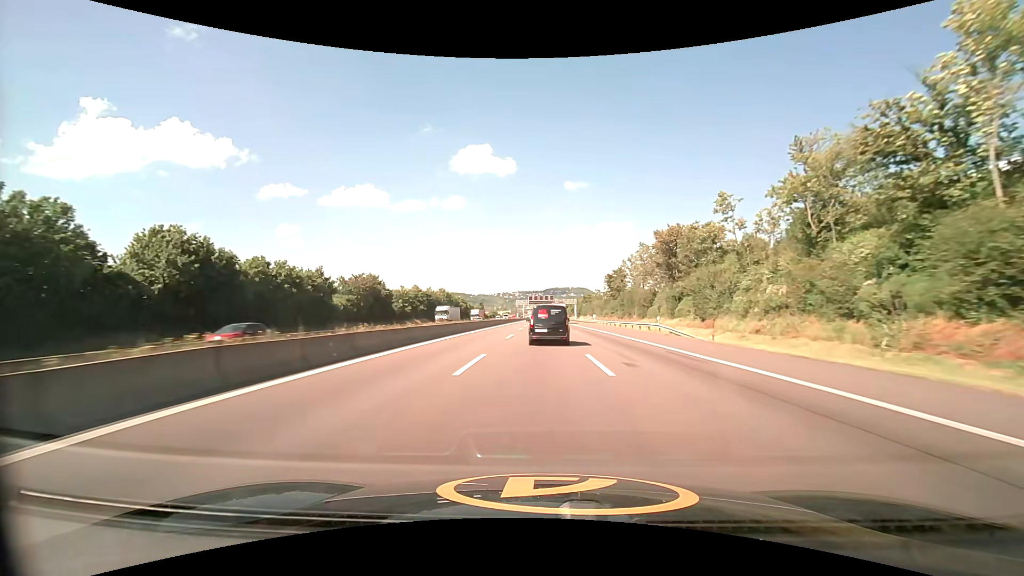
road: motorway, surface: asphalt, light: Day
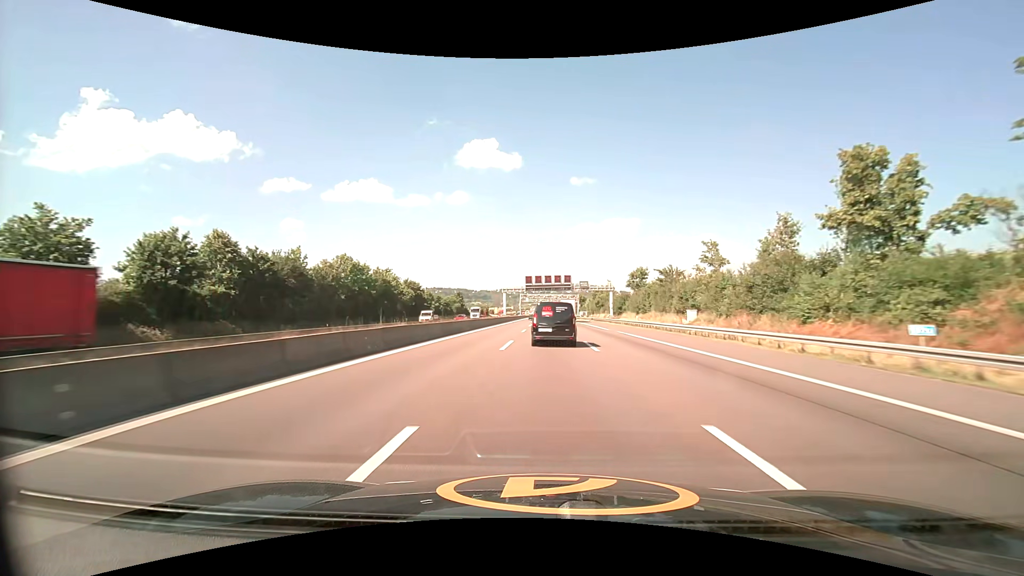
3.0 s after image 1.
(-0.6, +82.5) m; 0°
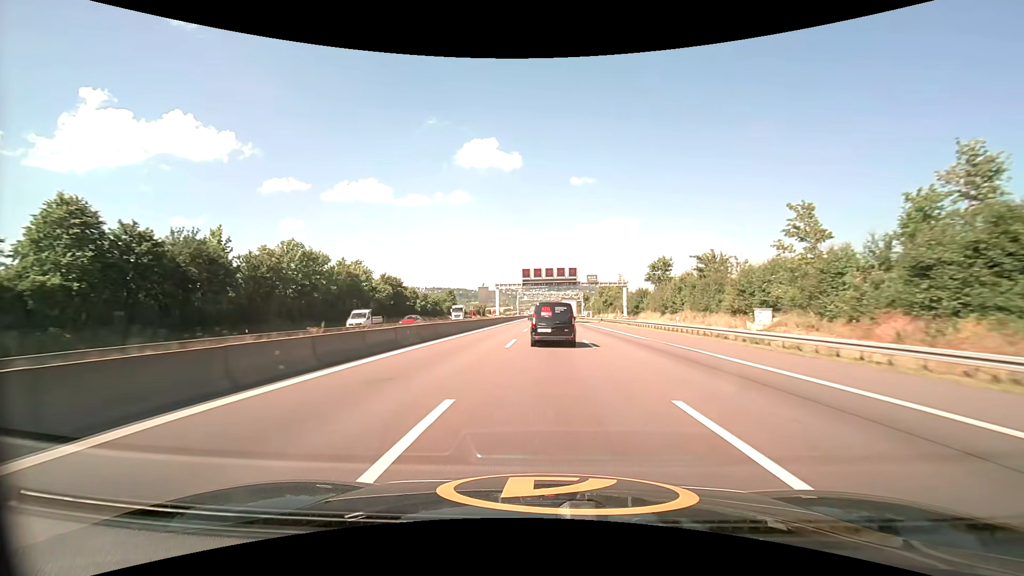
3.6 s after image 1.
(0.0, +16.1) m; 0°
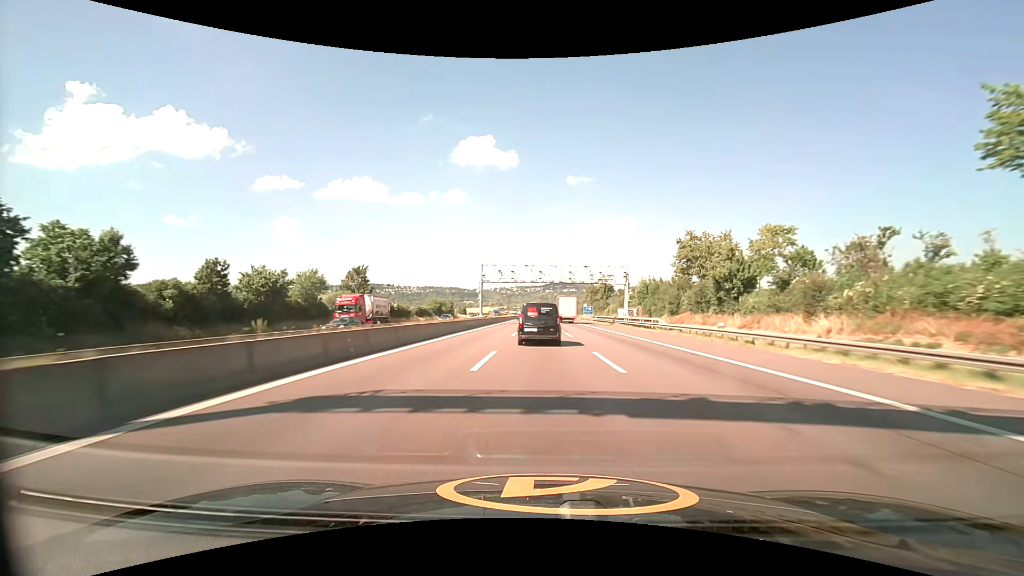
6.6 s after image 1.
(+0.3, +79.7) m; 0°
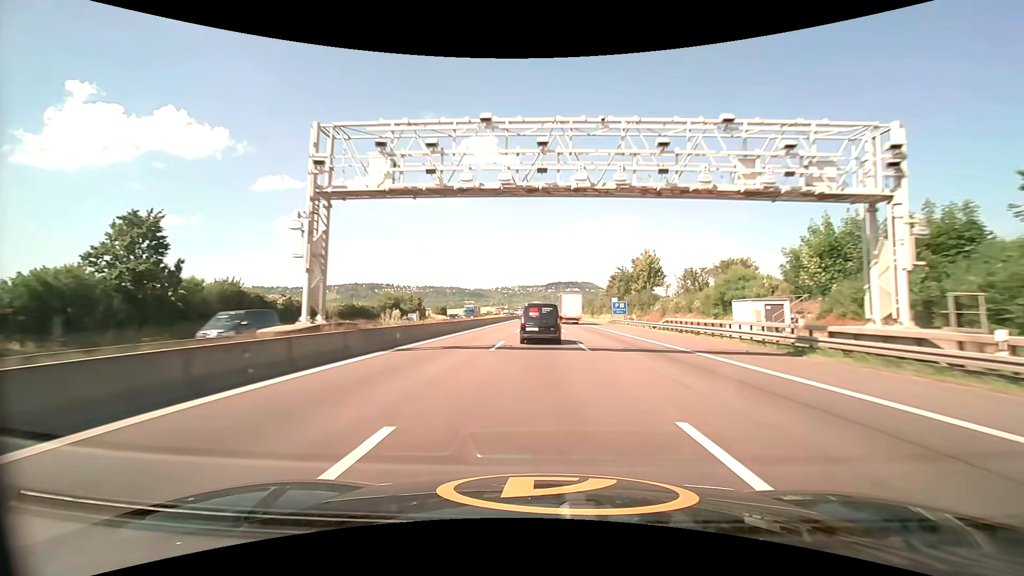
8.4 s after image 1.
(0.0, +47.2) m; 0°
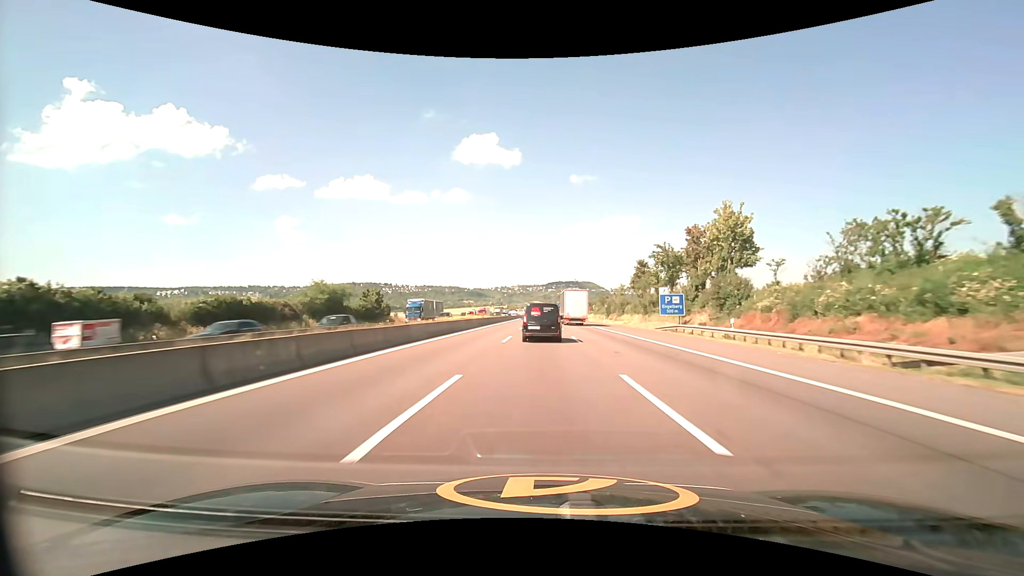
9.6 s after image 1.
(0.0, +31.2) m; 0°
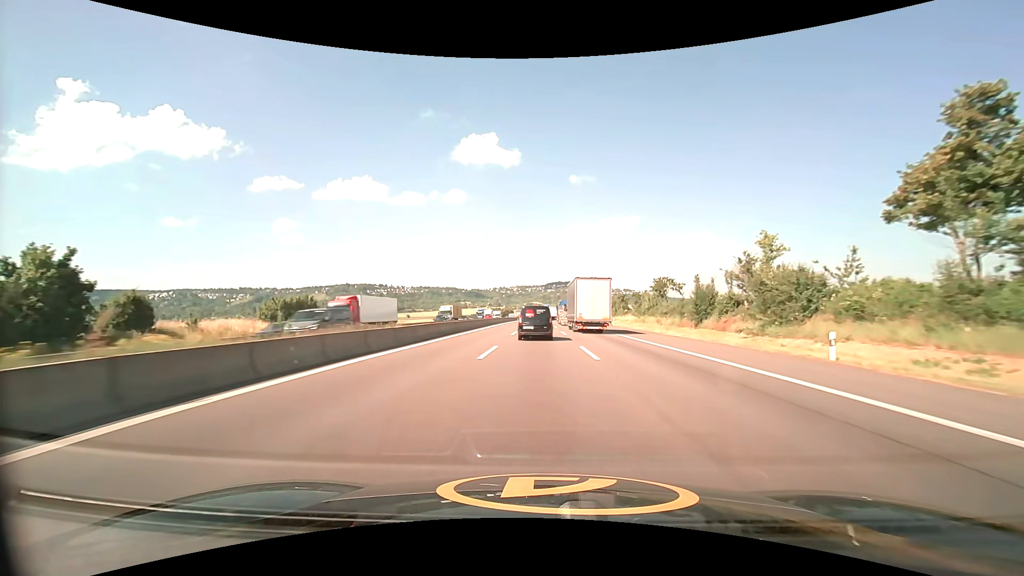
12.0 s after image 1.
(+0.1, +61.4) m; 0°
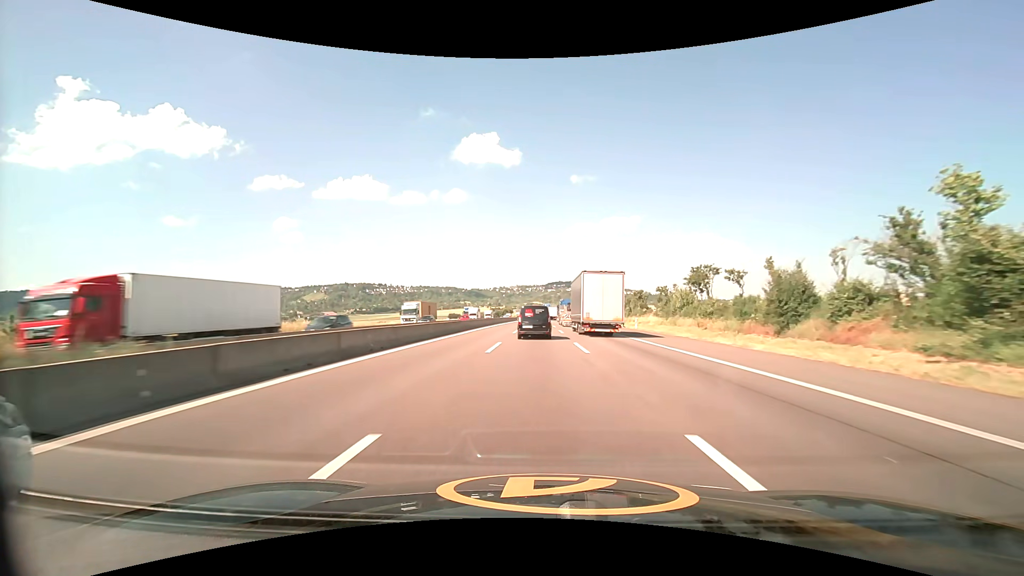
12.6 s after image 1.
(0.0, +15.3) m; 0°
(0, +10) (0, +20) (0, +30) (0, +40) (0, +50) (0, +60) (0, +70) (0, +80) (0, +90) (0, +100) m
